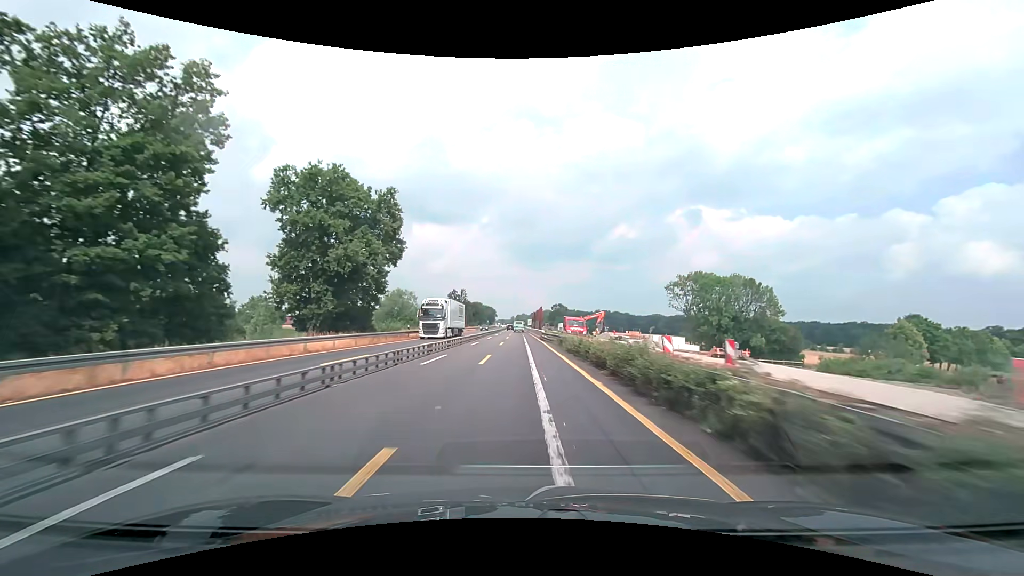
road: motorway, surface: asphalt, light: Day
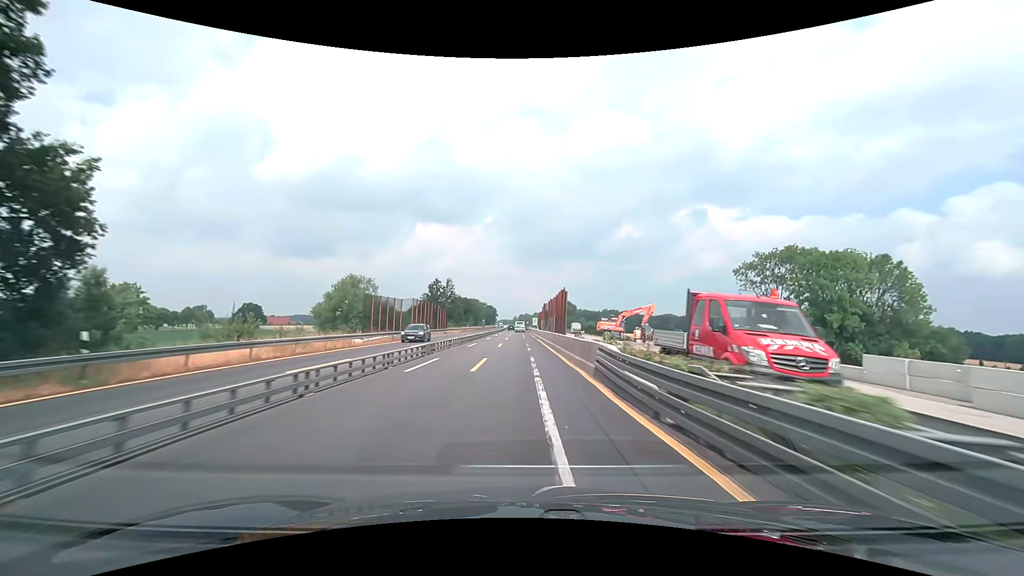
(-0.1, +37.6) m; 0°
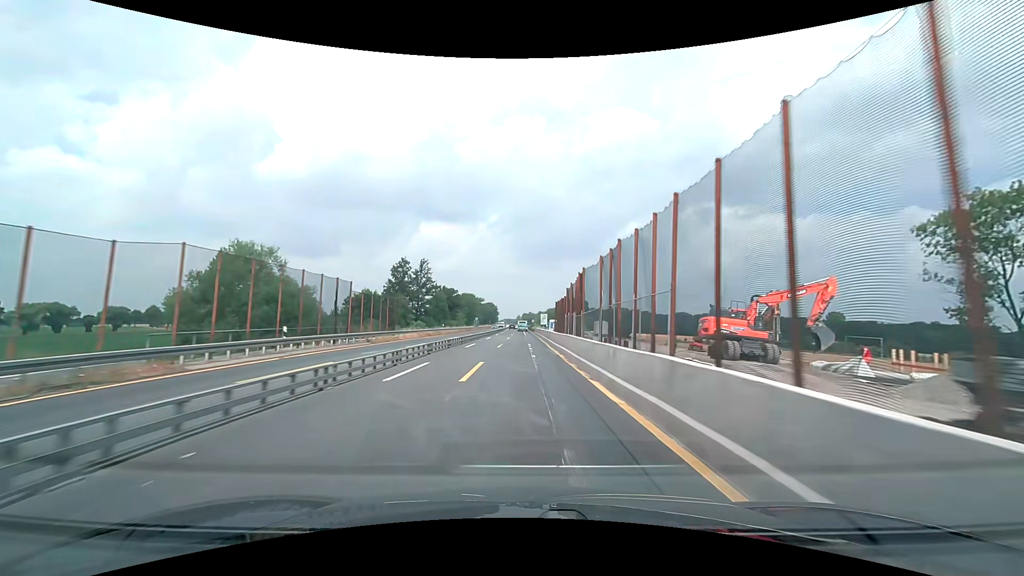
(-0.1, +37.6) m; 0°
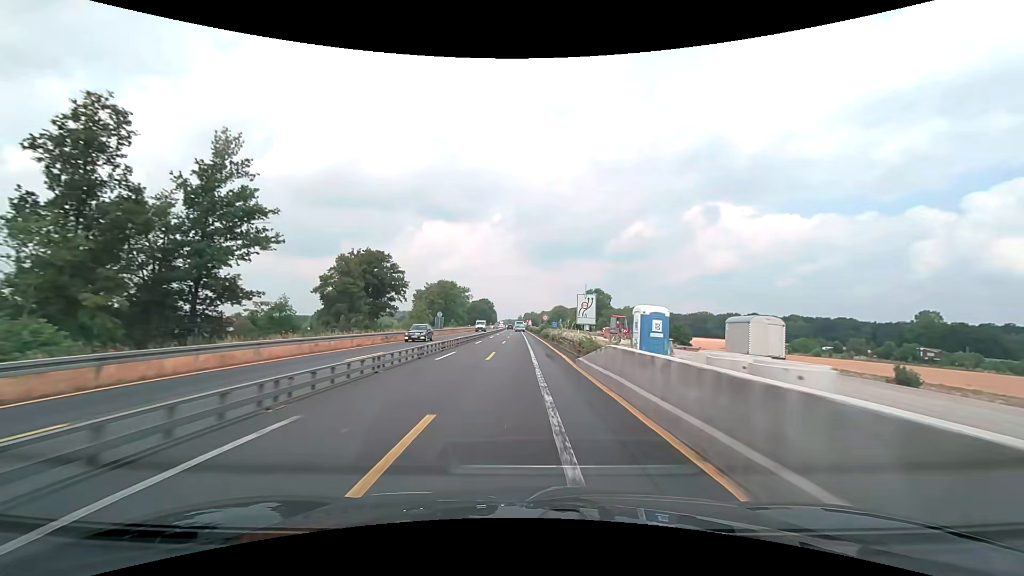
(-0.1, +62.6) m; 0°
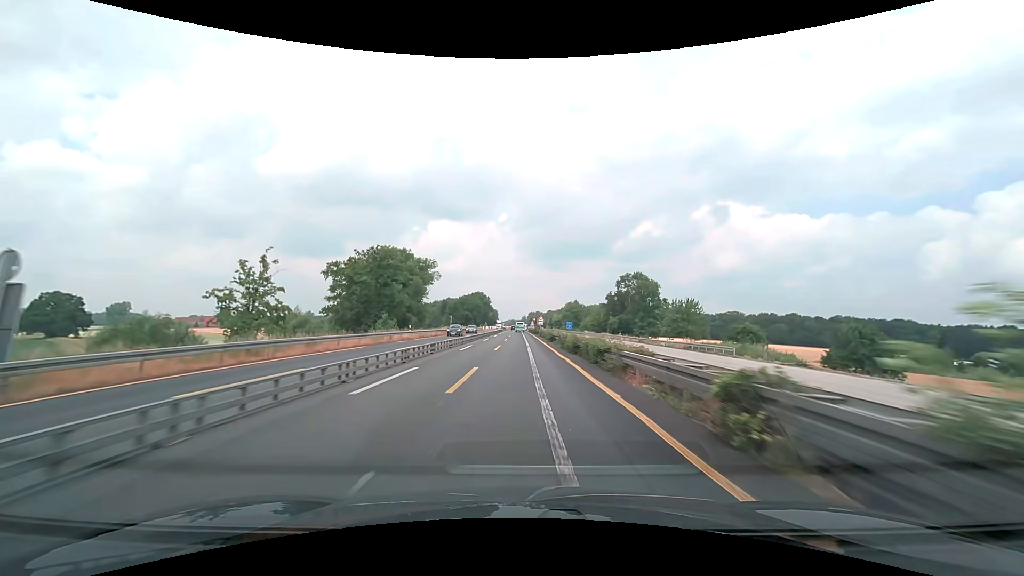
(-0.3, +62.6) m; -1°
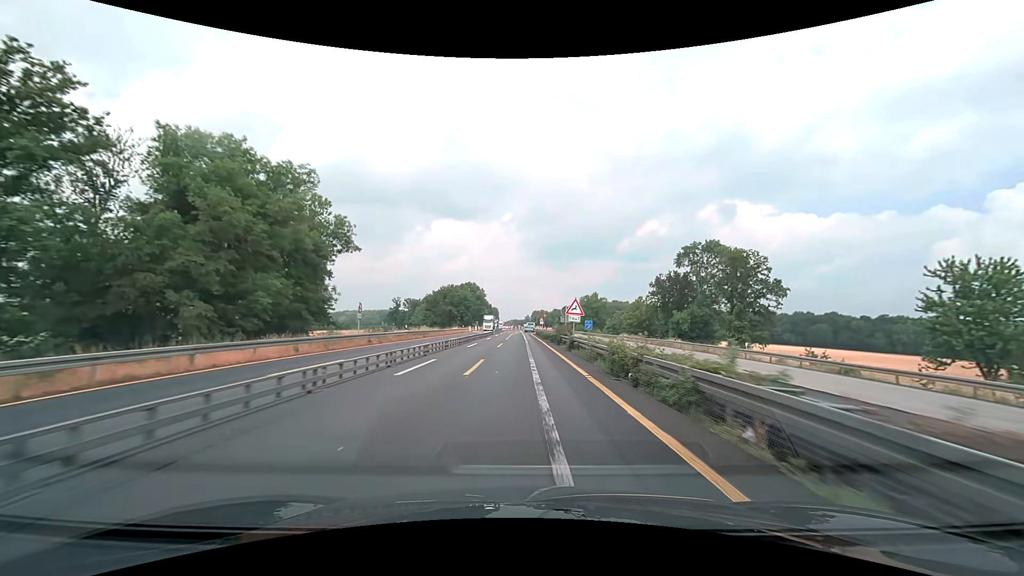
(-0.1, +50.1) m; 0°
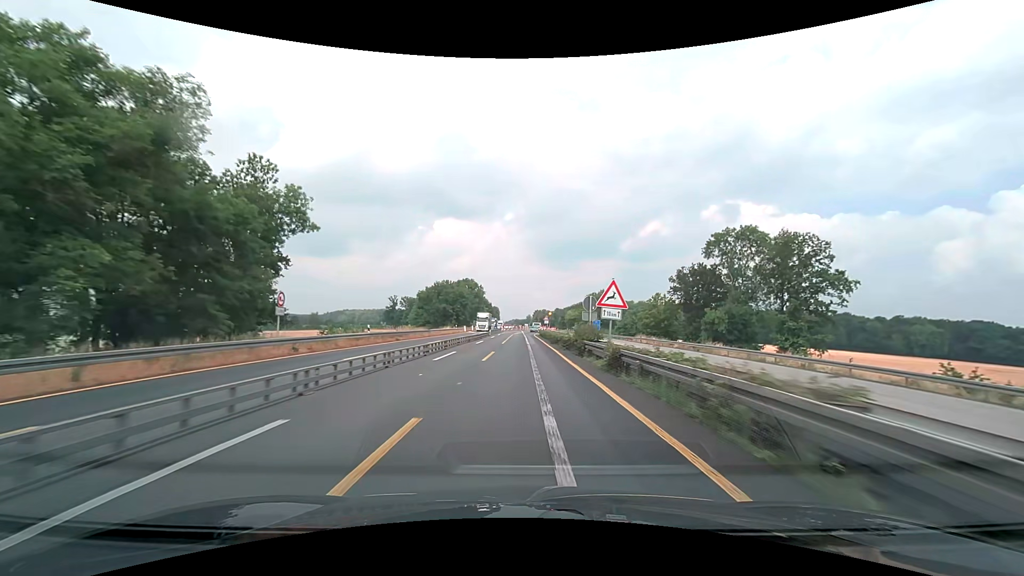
(0.0, +12.5) m; 0°
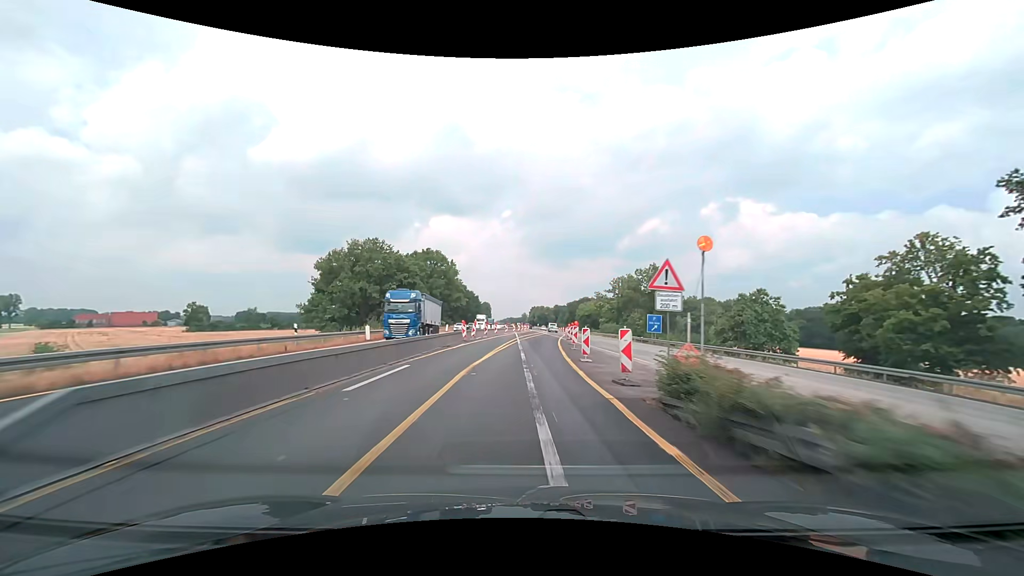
(-0.2, +62.6) m; 0°
(0, +10) (0, +20) (+1, +30) (+1, +40) (+2, +50) (+3, +60) (+4, +70) (+5, +80) (+5, +90) (+6, +100) m
